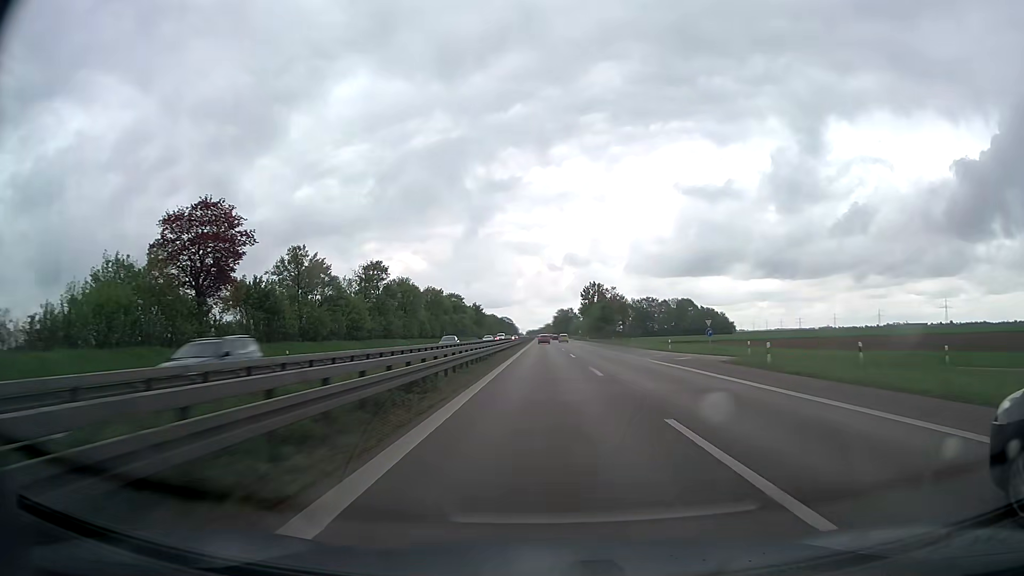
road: trunk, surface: asphalt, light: Day
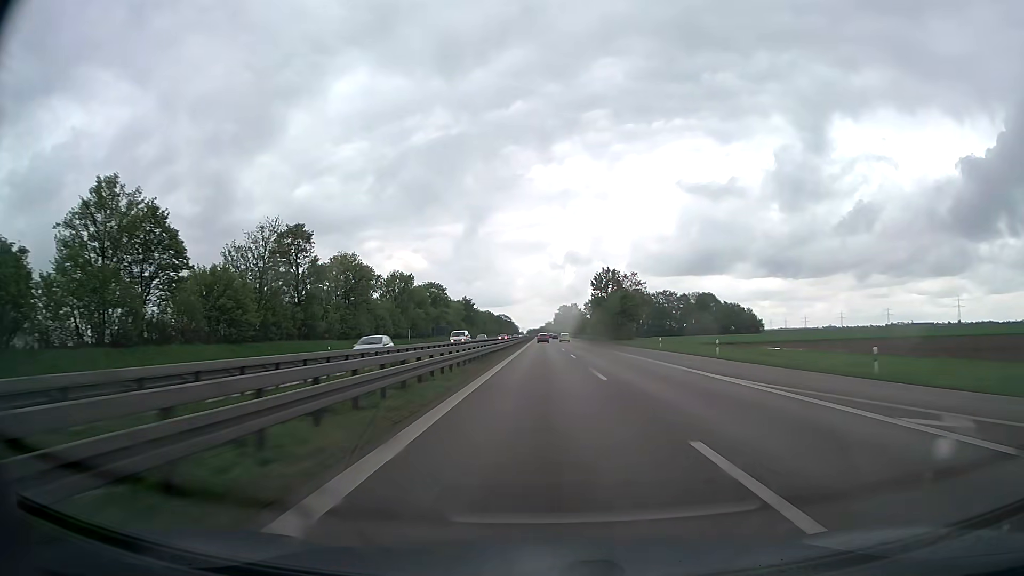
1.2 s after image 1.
(0.0, +38.2) m; 0°
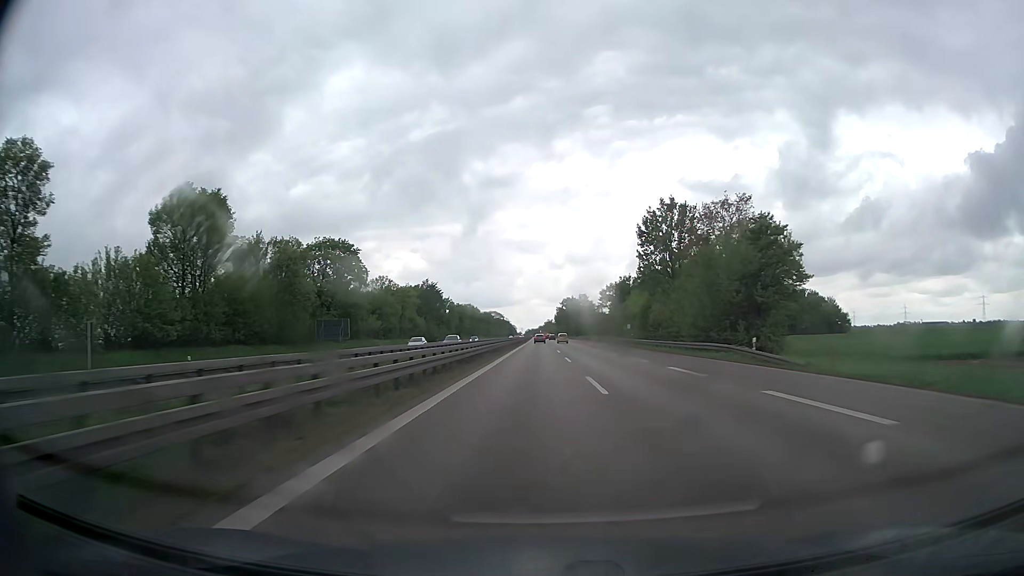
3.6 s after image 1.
(+0.1, +77.1) m; 0°
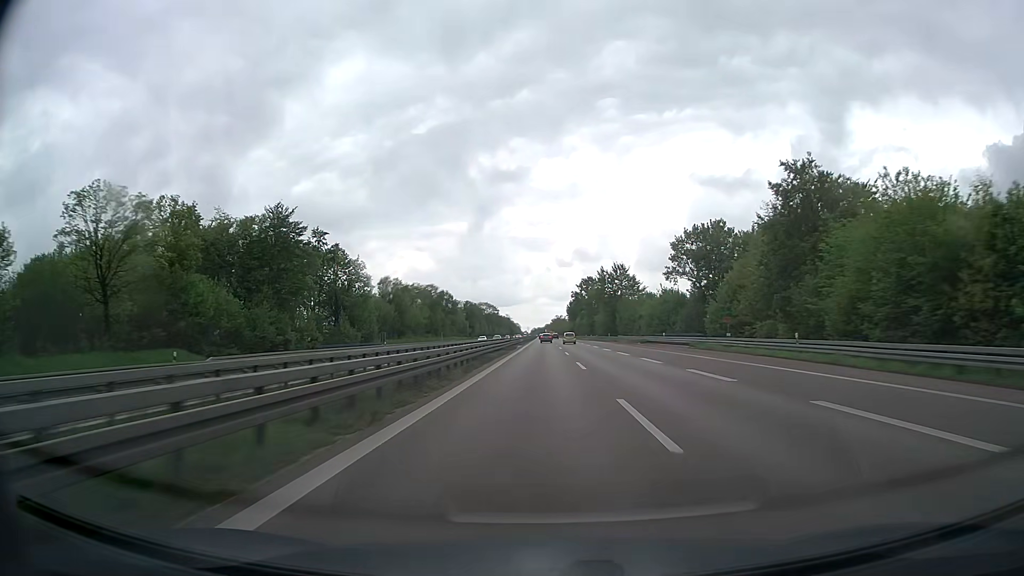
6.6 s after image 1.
(-0.6, +97.5) m; -1°
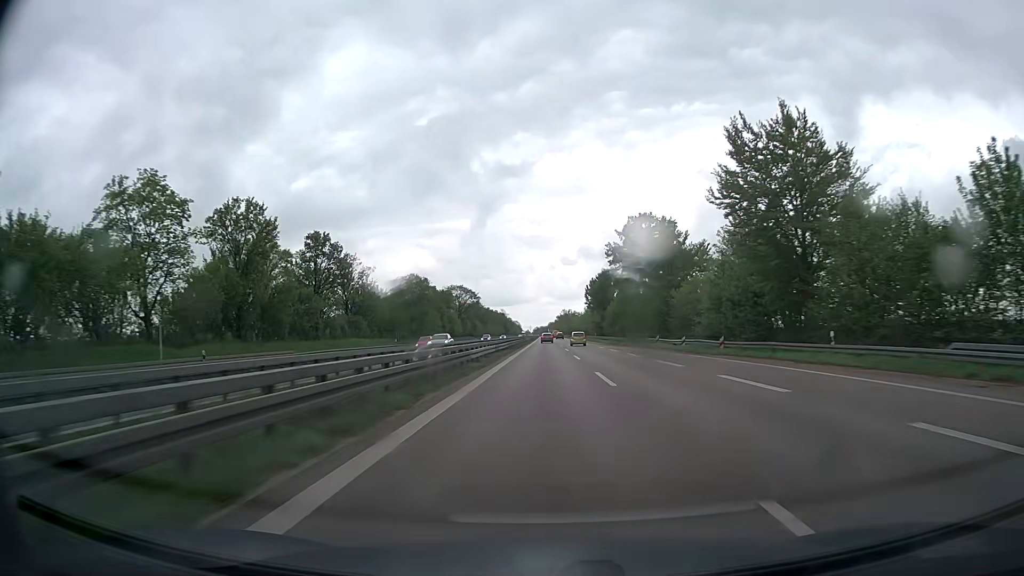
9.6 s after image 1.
(-0.2, +98.3) m; 0°
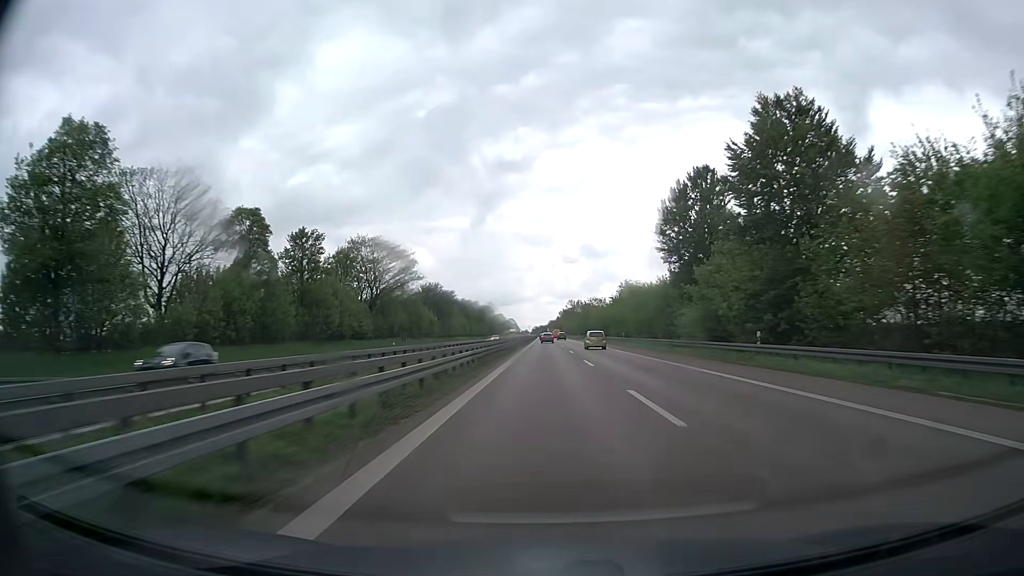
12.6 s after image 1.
(0.0, +97.4) m; 0°
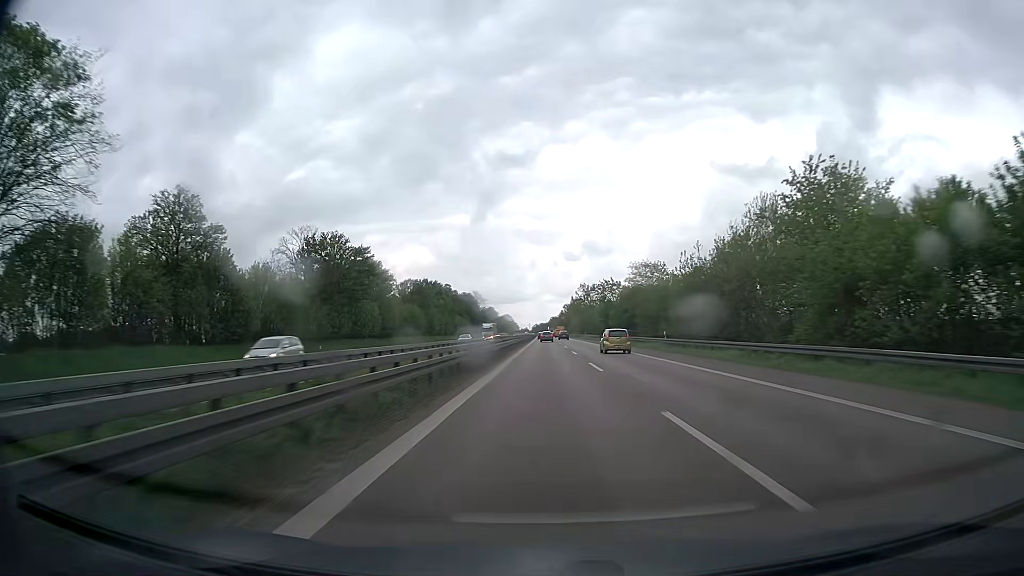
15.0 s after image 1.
(0.0, +76.4) m; 0°
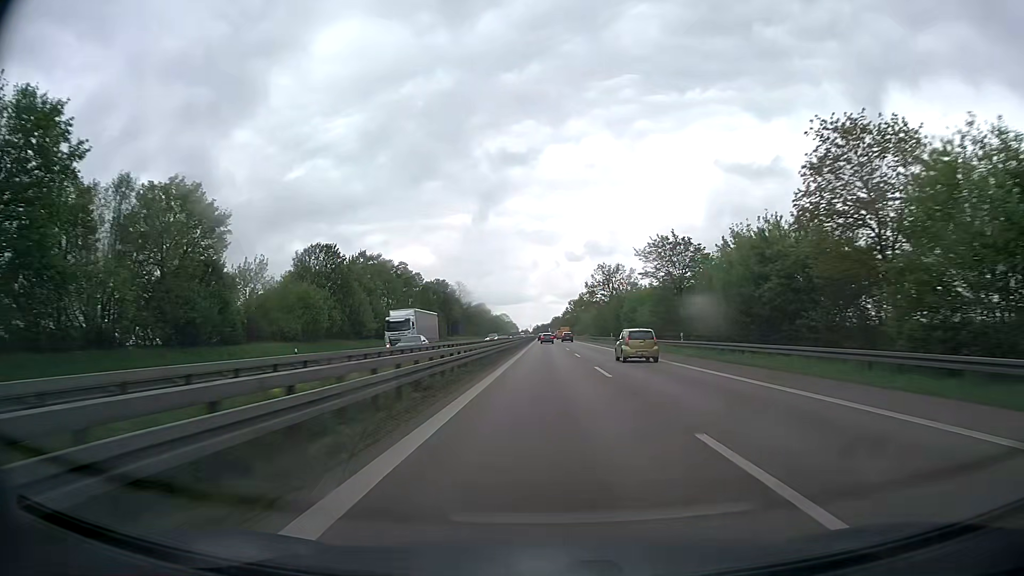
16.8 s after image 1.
(0.0, +56.1) m; 0°
(0, +10) (0, +20) (0, +30) (0, +40) (0, +50) (0, +60) (0, +70) (0, +80) (0, +90) (0, +100) m
